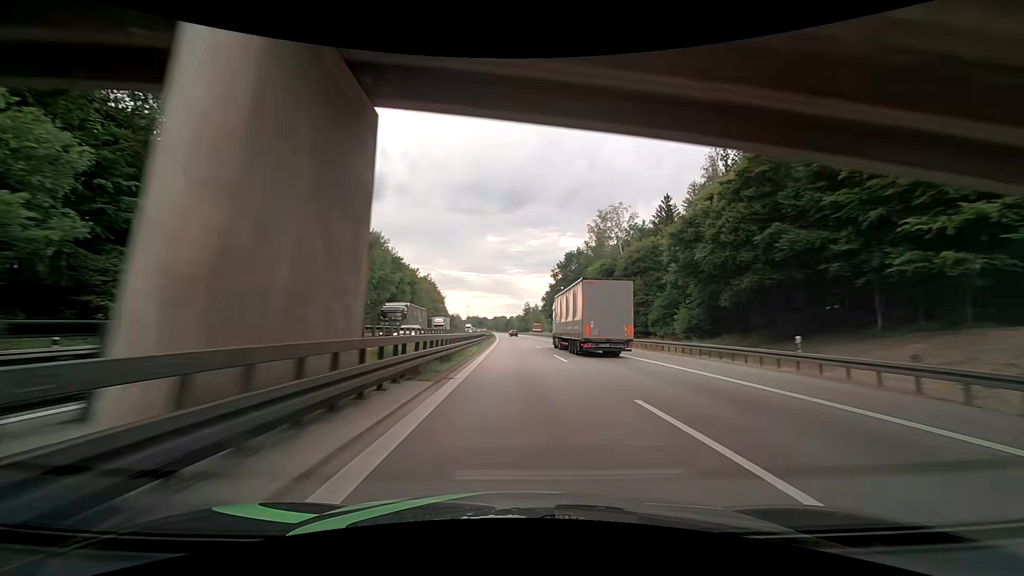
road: motorway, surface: asphalt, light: Day
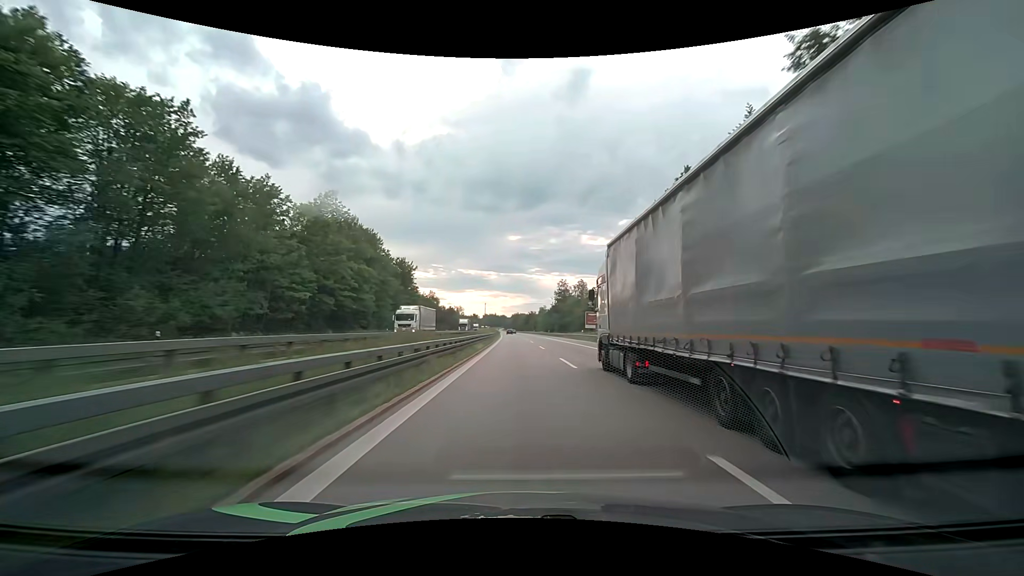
(-2.0, +95.6) m; -2°
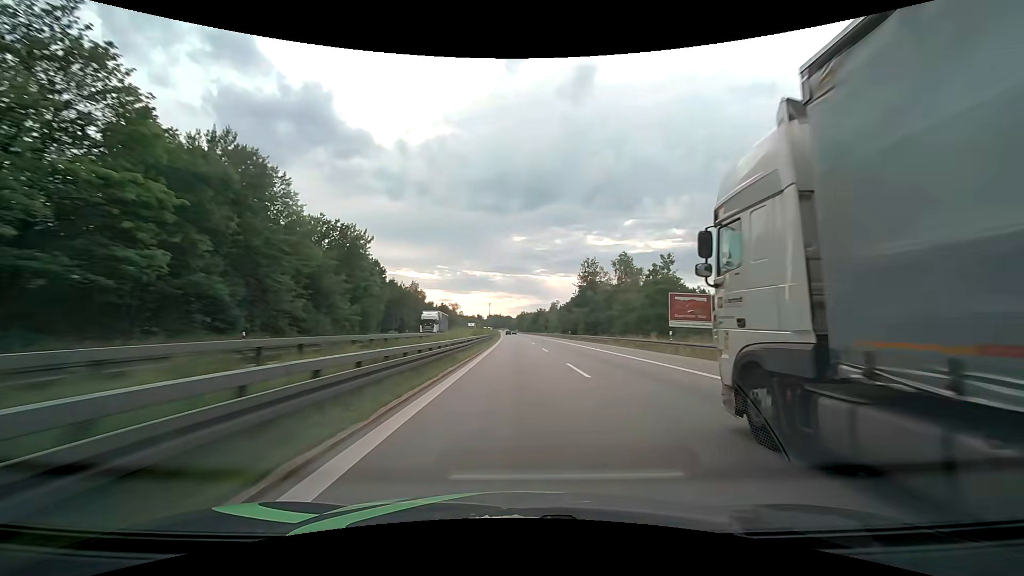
(-0.2, +39.8) m; -1°
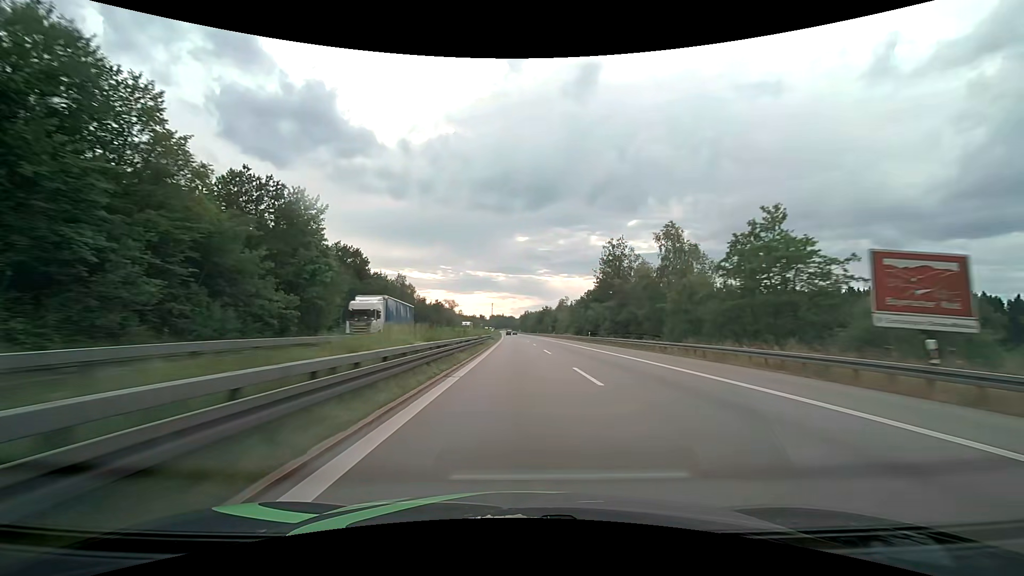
(0.0, +20.3) m; 0°
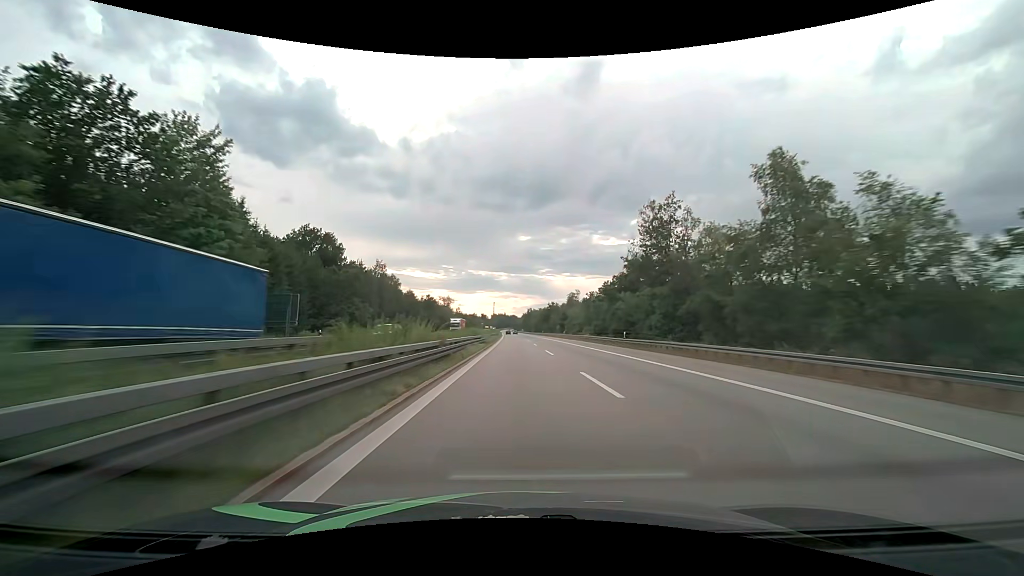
(-0.1, +20.6) m; 0°
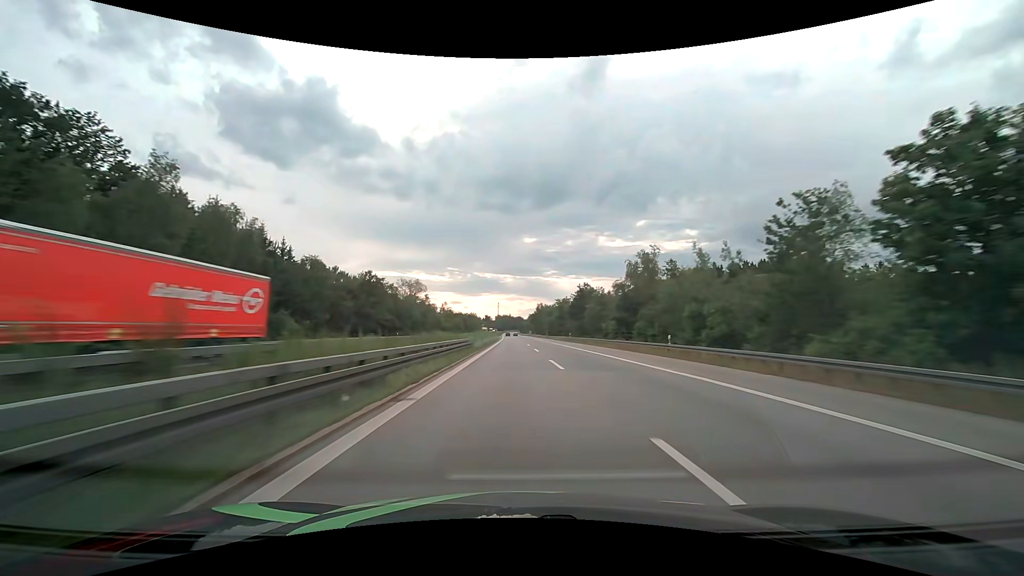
(-0.2, +64.9) m; -1°
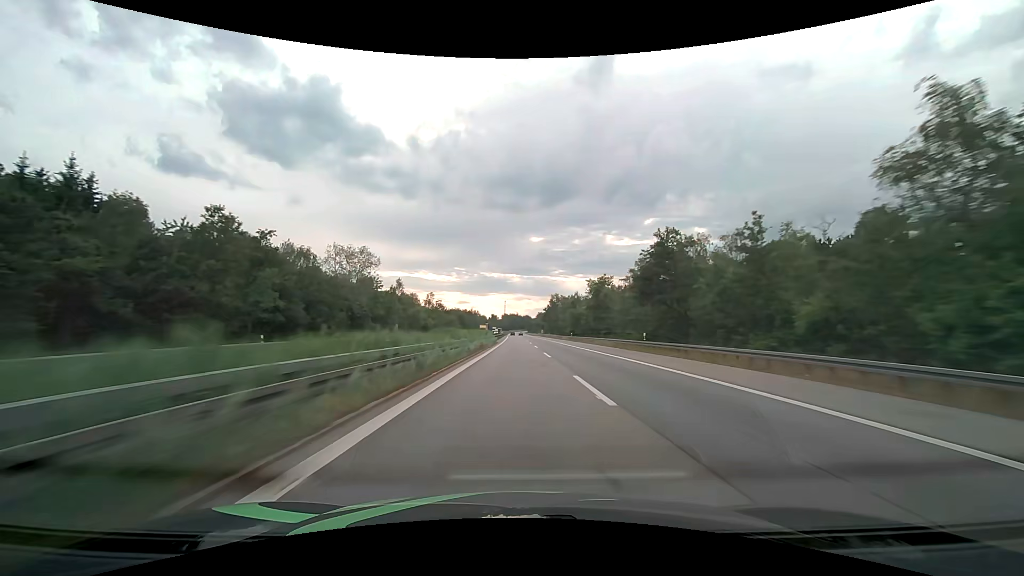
(-0.3, +46.0) m; -1°
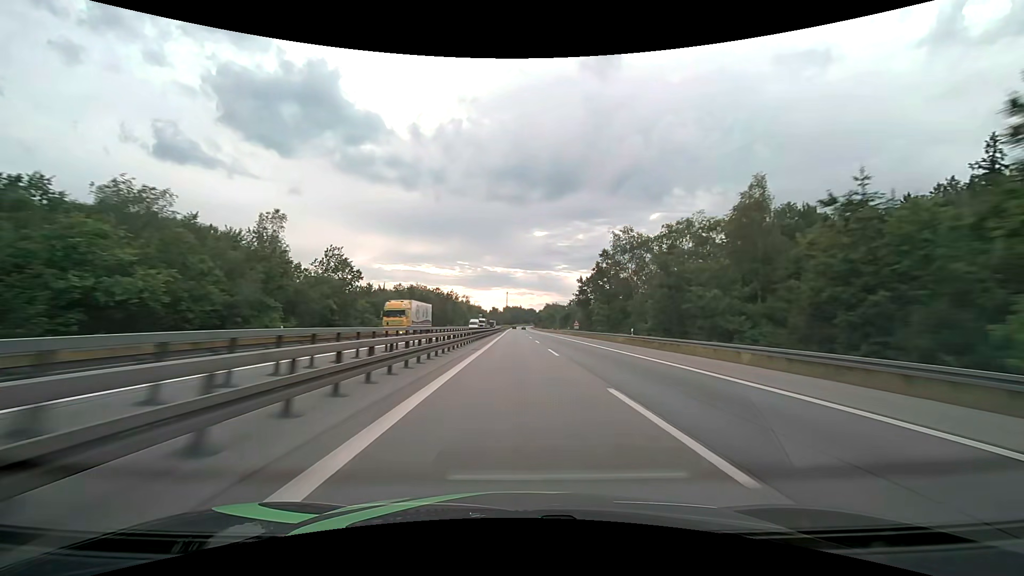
(-0.6, +96.7) m; 0°
(0, +10) (0, +20) (0, +30) (0, +40) (0, +50) (0, +60) (0, +70) (0, +80) (0, +90) (0, +100) m
